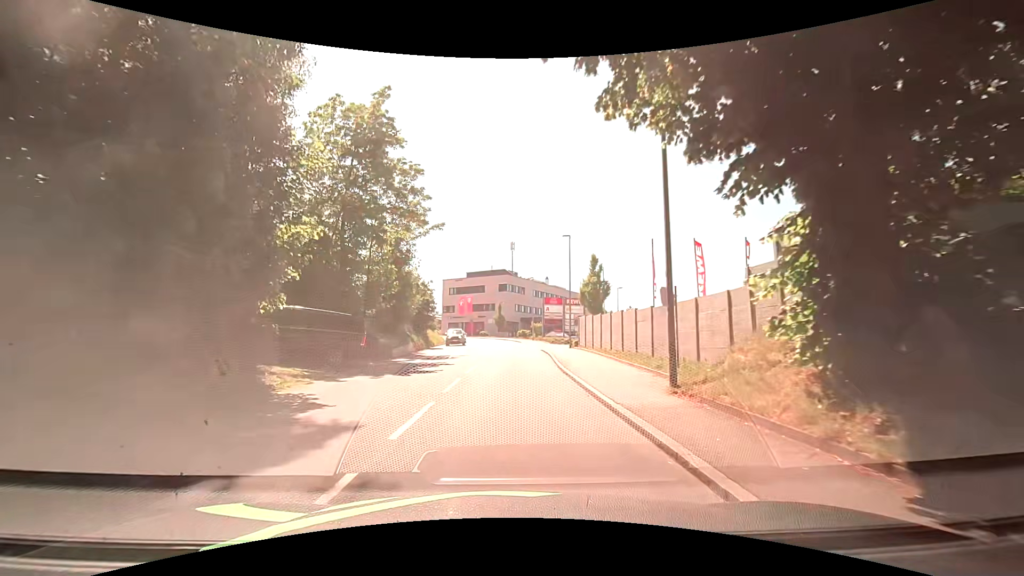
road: tertiary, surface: asphalt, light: Day
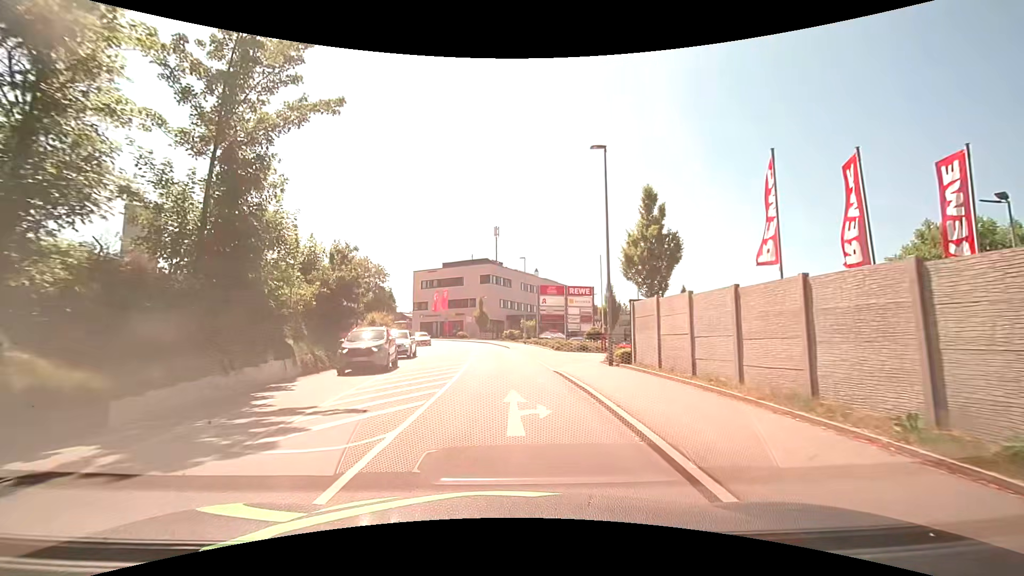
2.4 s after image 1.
(+0.3, +17.9) m; +2°
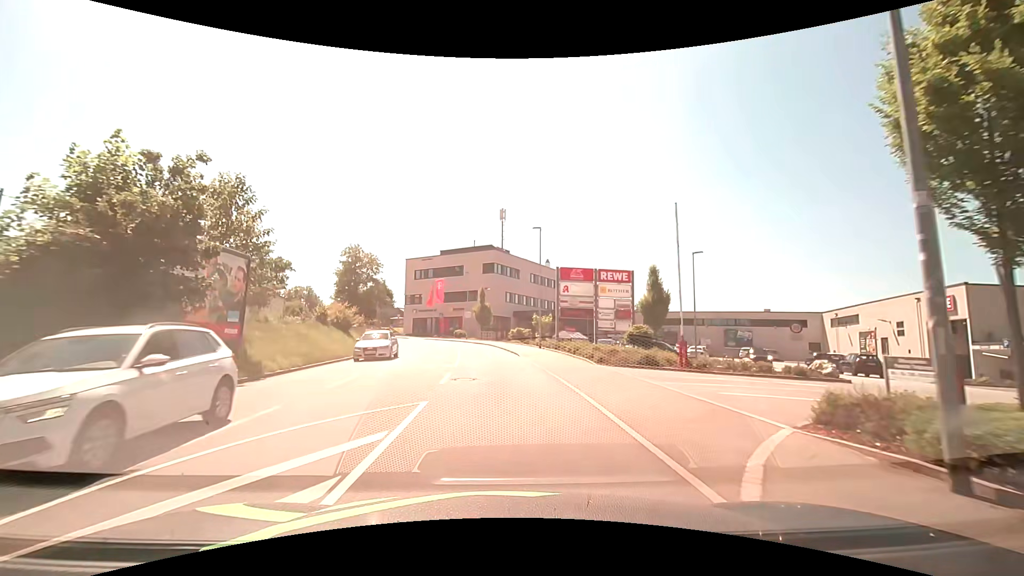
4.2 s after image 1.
(-0.1, +13.4) m; -1°
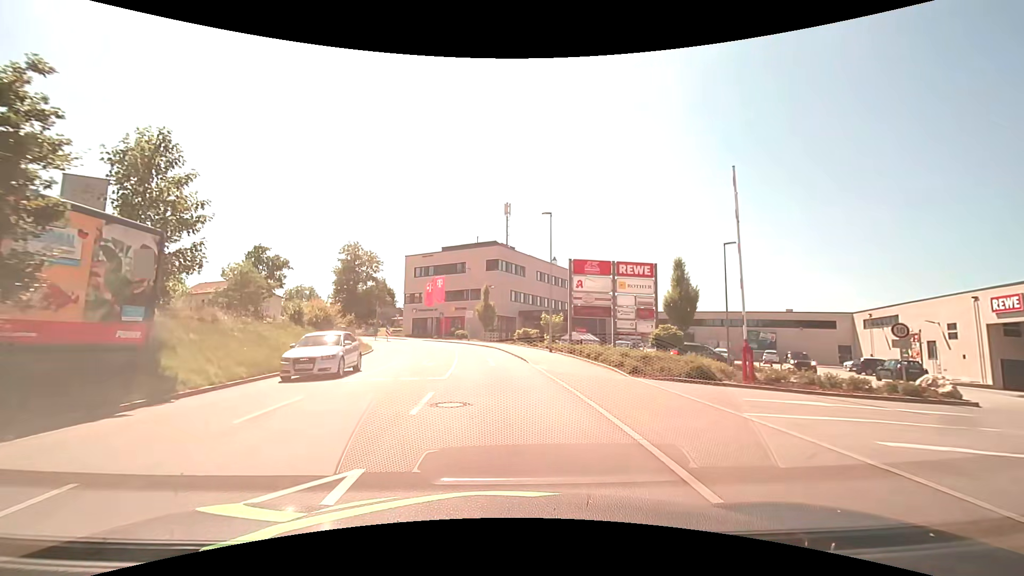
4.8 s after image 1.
(0.0, +4.5) m; 0°
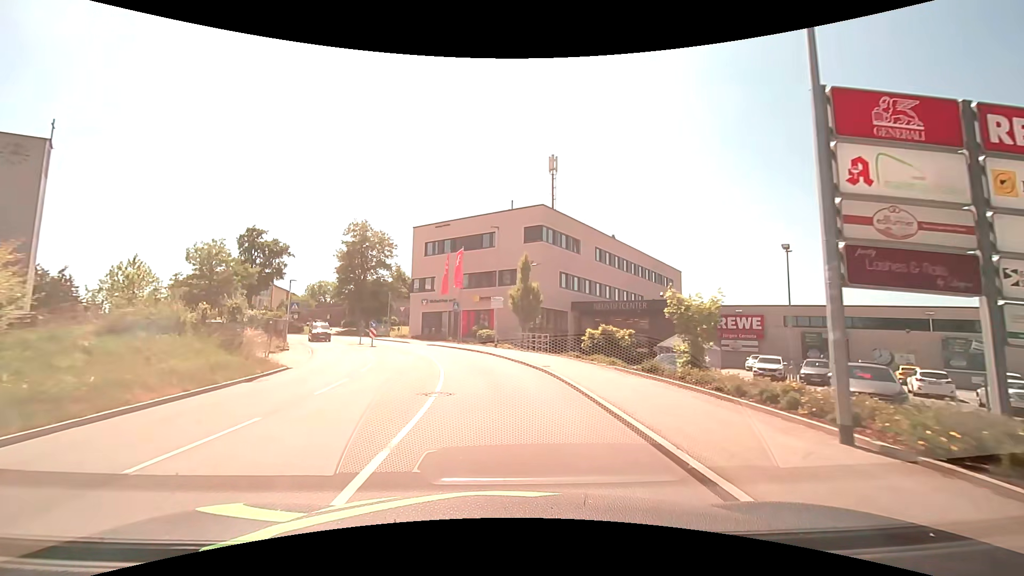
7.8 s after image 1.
(-0.9, +22.4) m; -5°
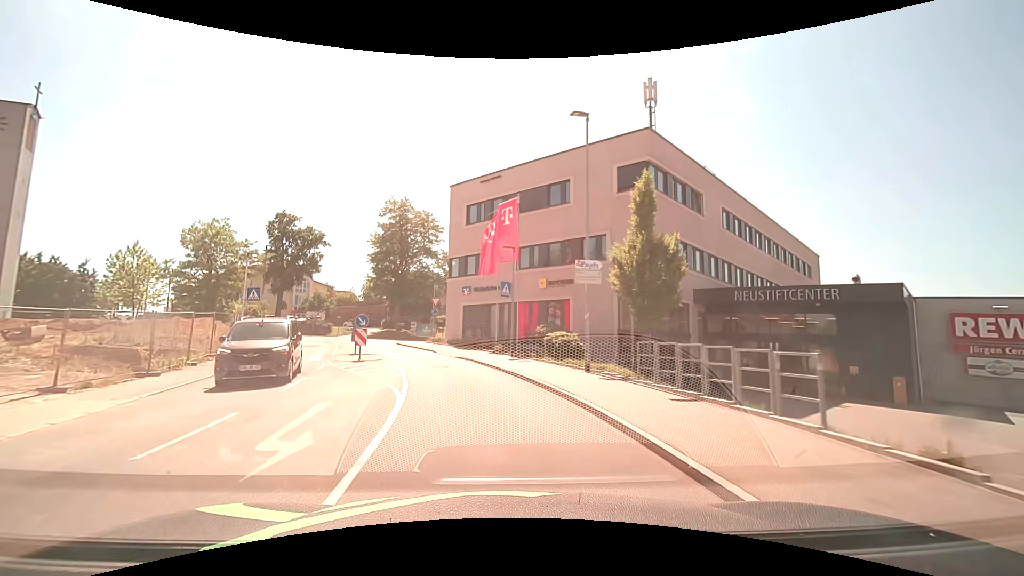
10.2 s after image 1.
(-0.9, +18.0) m; -7°
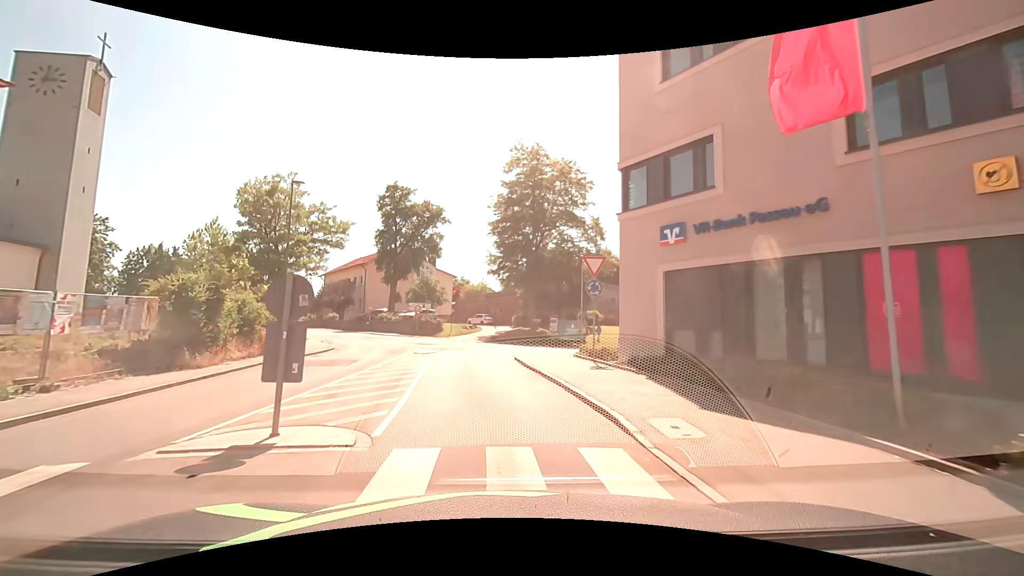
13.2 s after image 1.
(-3.2, +22.0) m; -16°
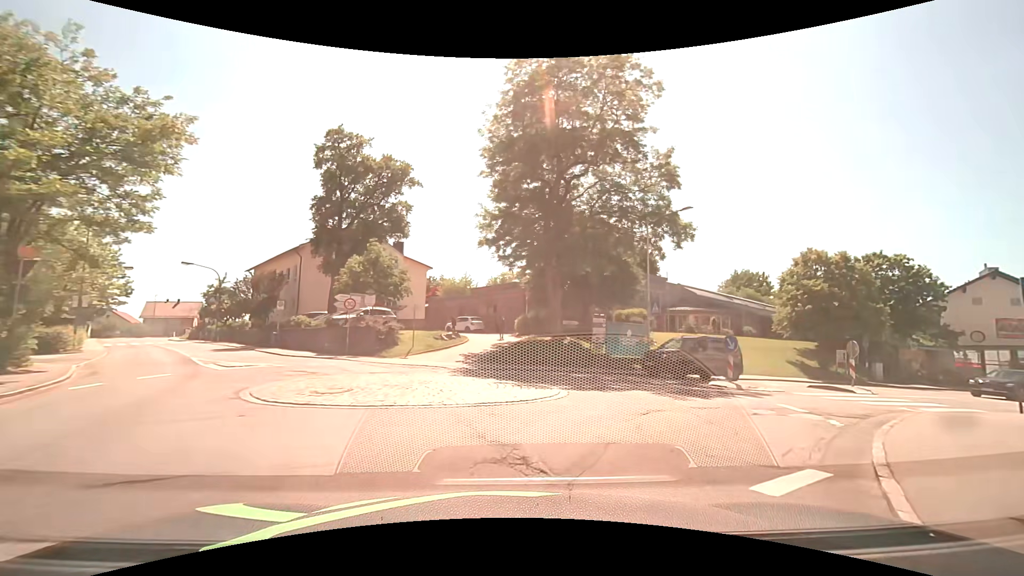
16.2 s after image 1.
(-1.8, +20.9) m; 0°
(+3, +9) (+10, +16) (+19, +21) (+28, +24) (+38, +27) (+48, +28) (+56, +34) (+64, +40) (+72, +46) (+80, +52) m
